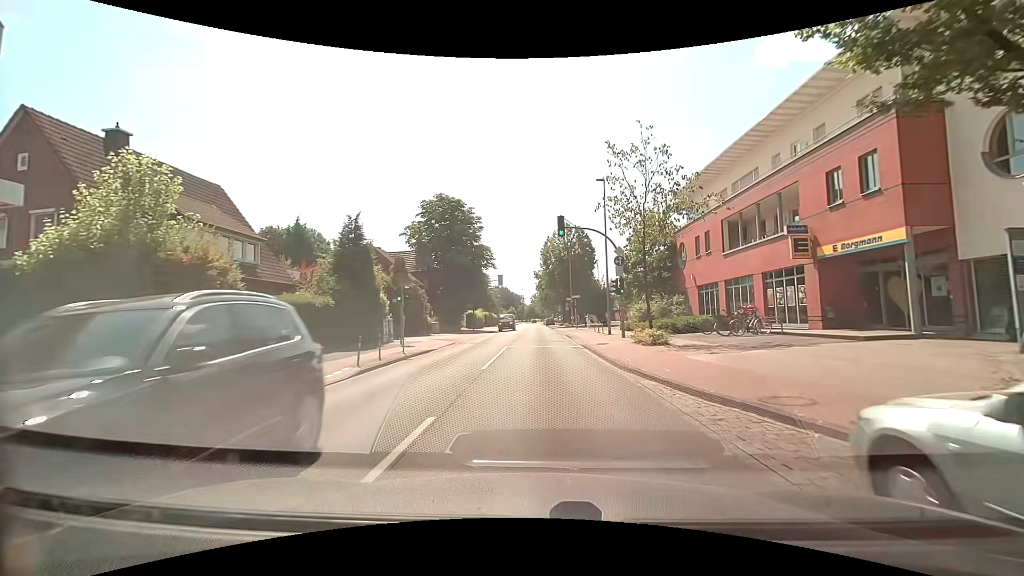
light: Day
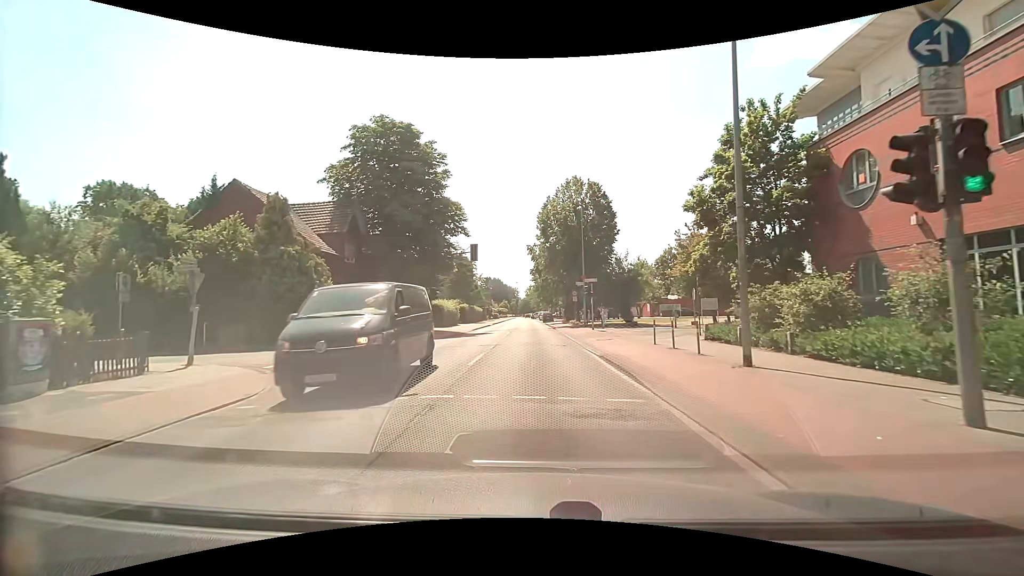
(-0.2, +17.7) m; 0°
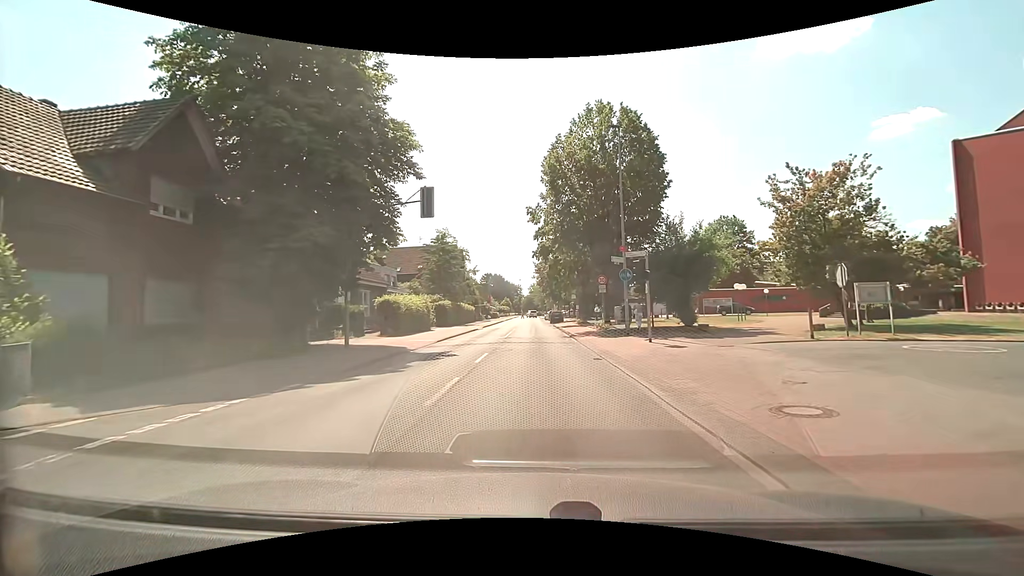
(0.0, +17.5) m; 0°
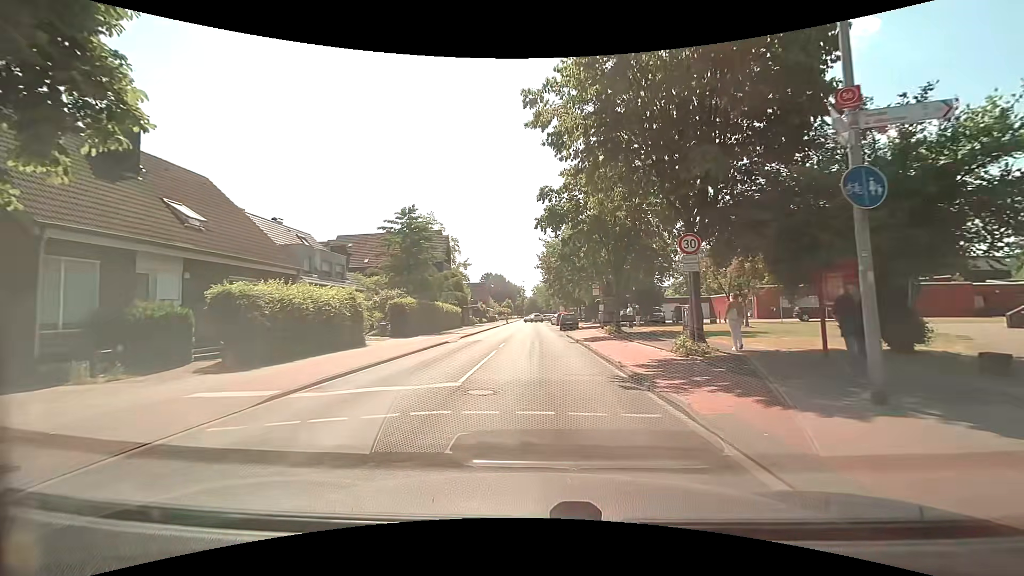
(-0.1, +17.1) m; -1°
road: tertiary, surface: asphalt
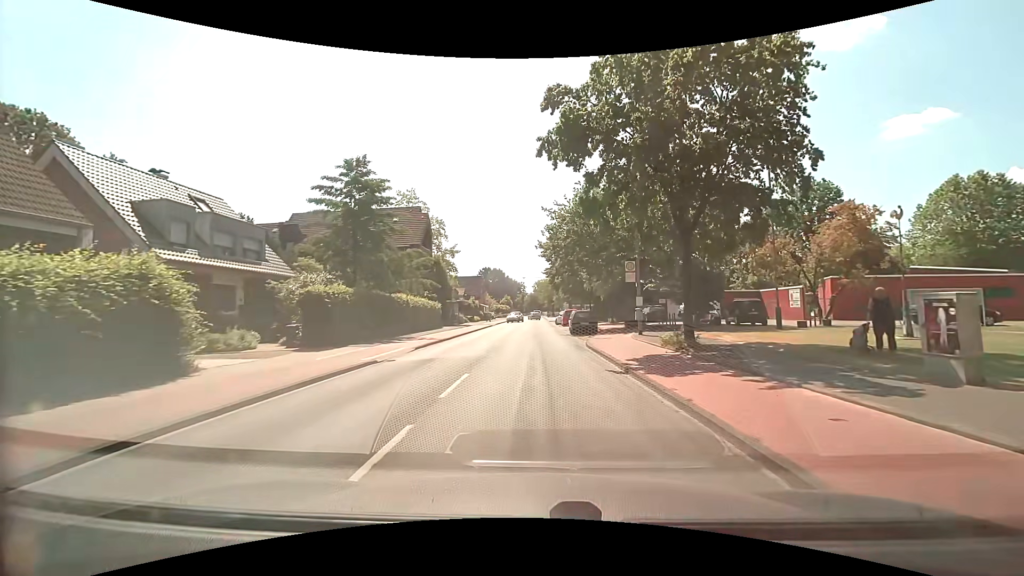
(-0.1, +13.1) m; 0°
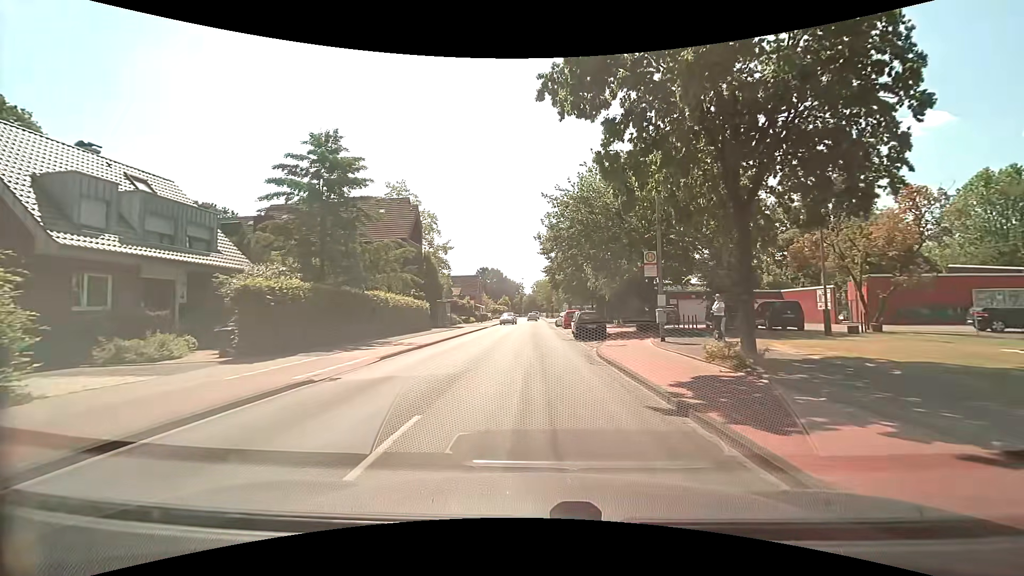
(-0.1, +4.4) m; 0°
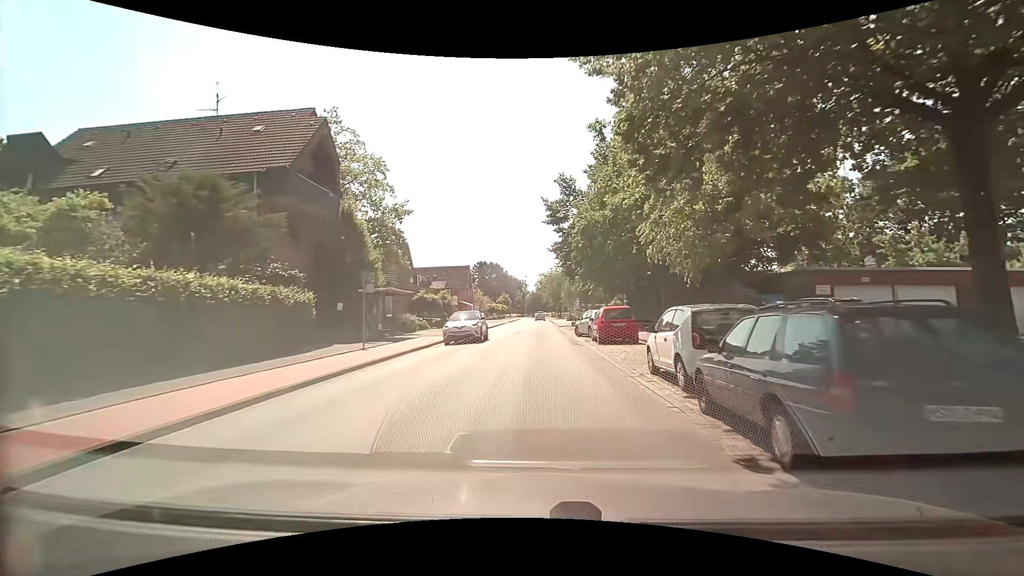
(-0.1, +22.3) m; 0°
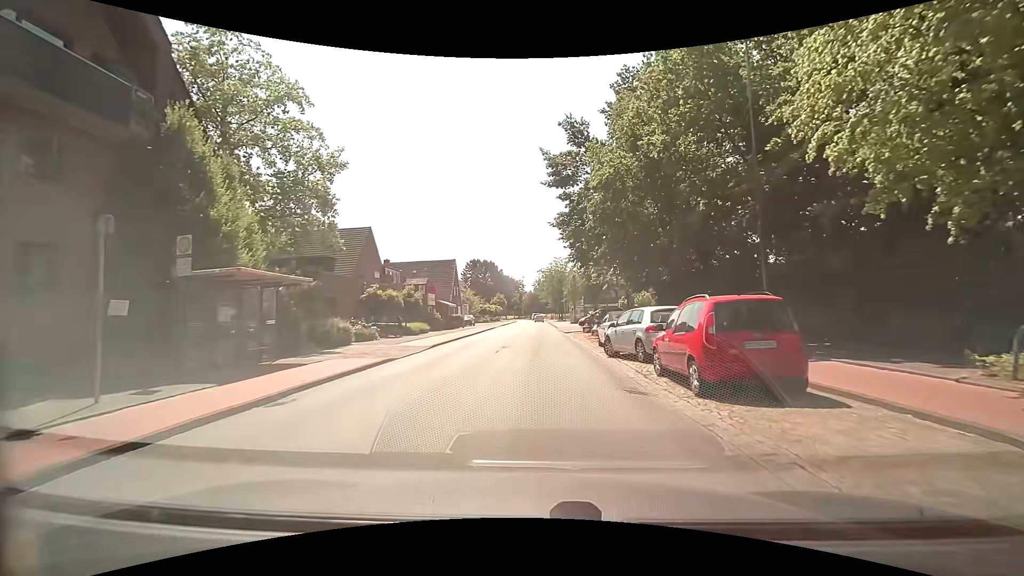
(0.0, +13.4) m; 0°
(0, +10) (0, +20) (0, +30) (0, +40) (0, +50) (0, +60) (0, +70) (0, +80) (0, +90) (0, +100) m
